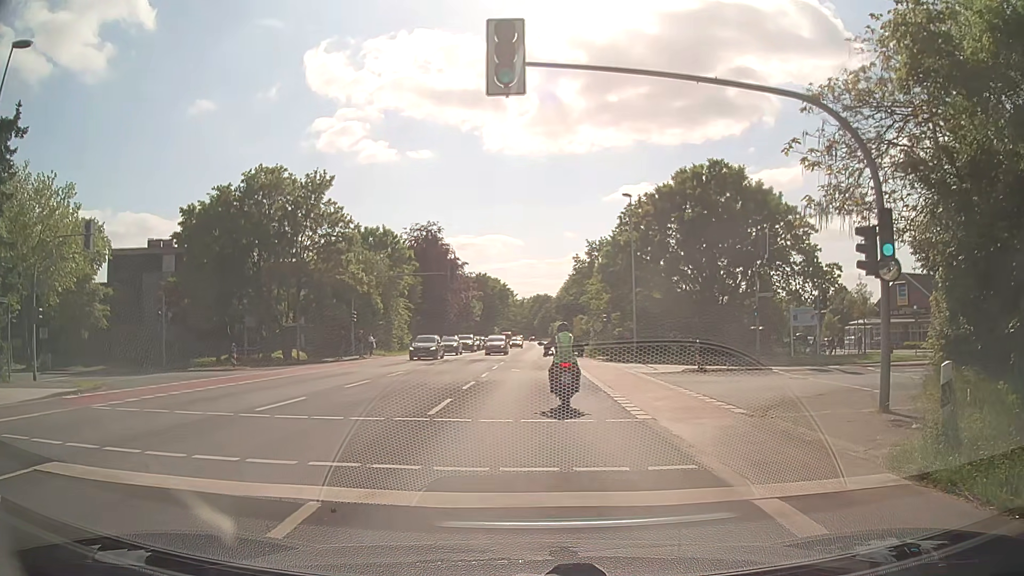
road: secondary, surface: asphalt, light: Day
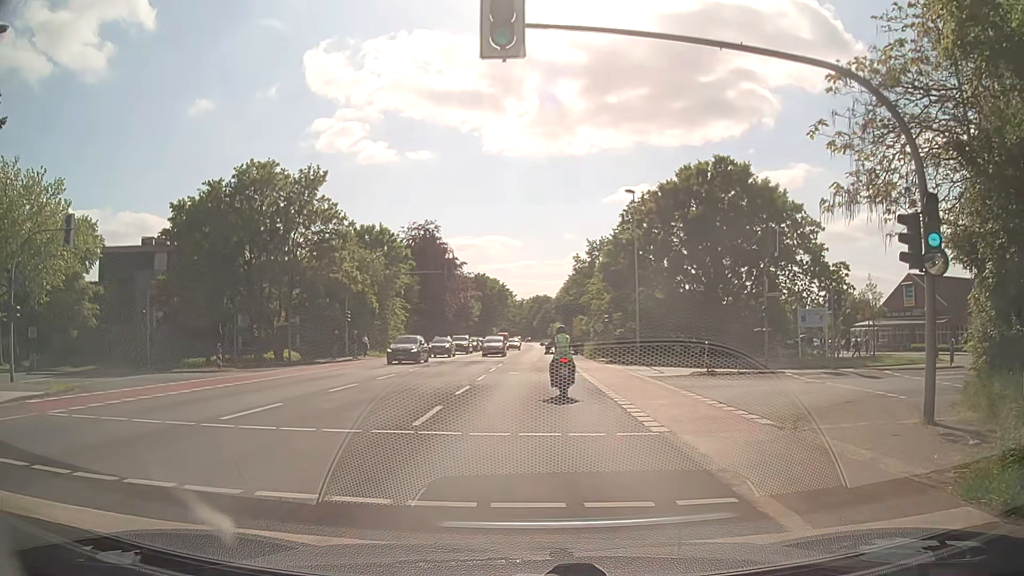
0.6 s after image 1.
(0.0, +1.6) m; 0°
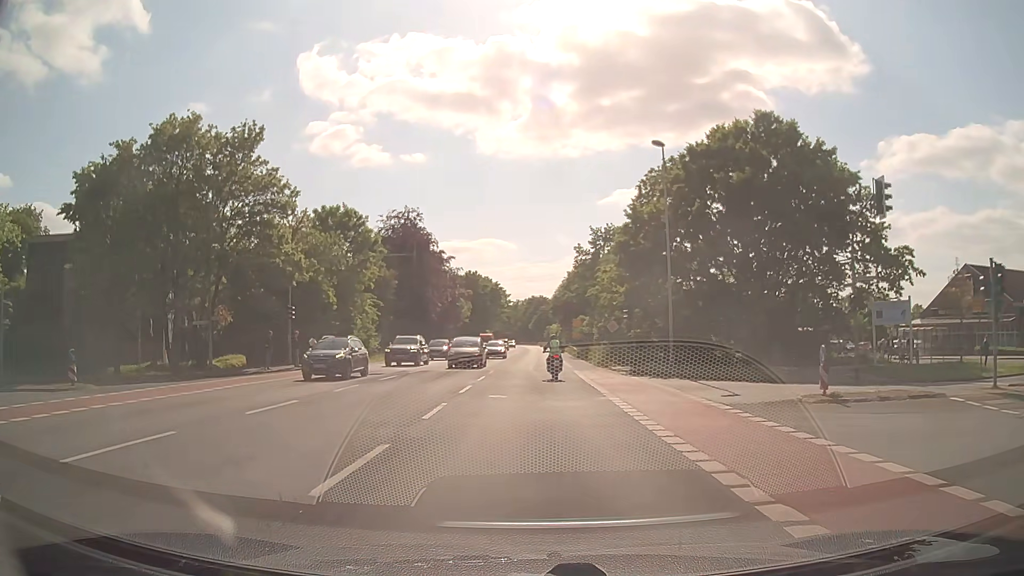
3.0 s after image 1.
(+0.1, +11.3) m; +1°
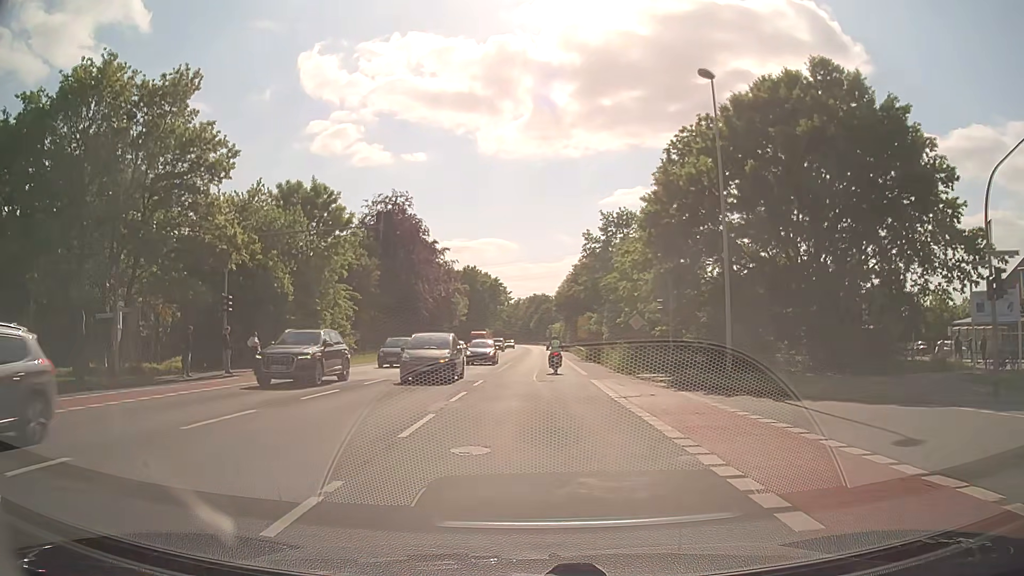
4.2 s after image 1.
(0.0, +8.9) m; -1°
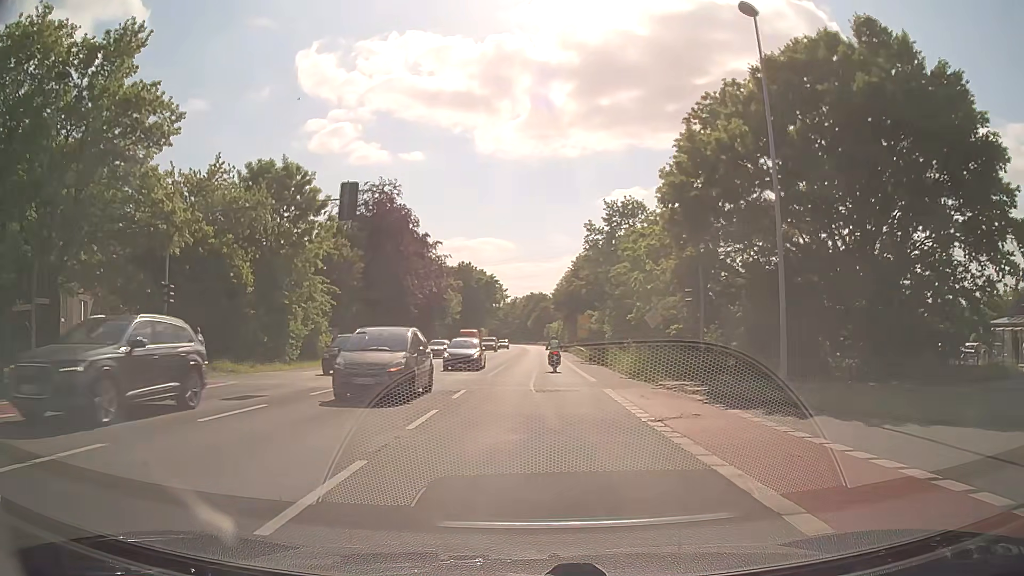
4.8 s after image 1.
(0.0, +5.2) m; +1°
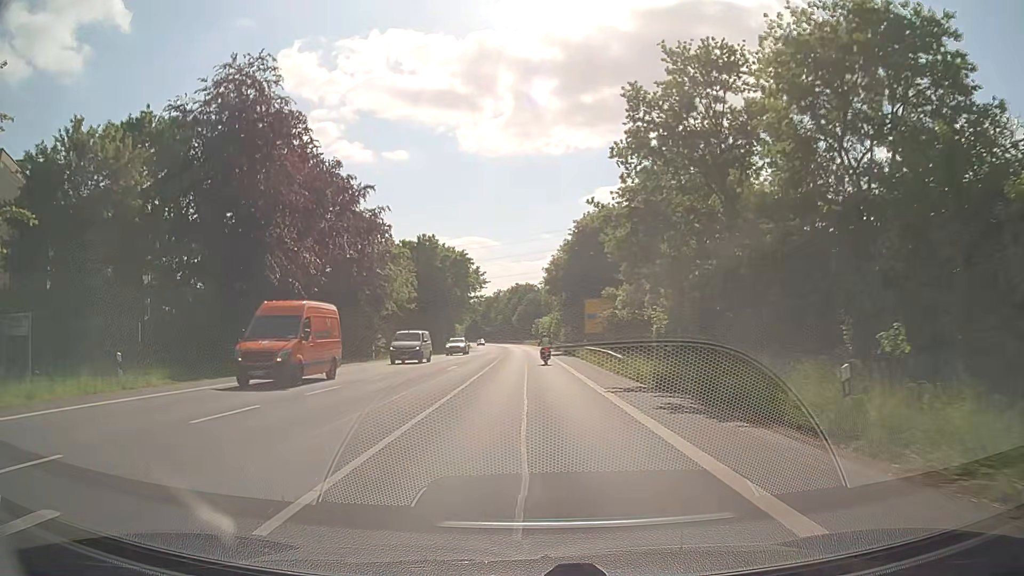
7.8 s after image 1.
(+0.4, +31.8) m; +1°
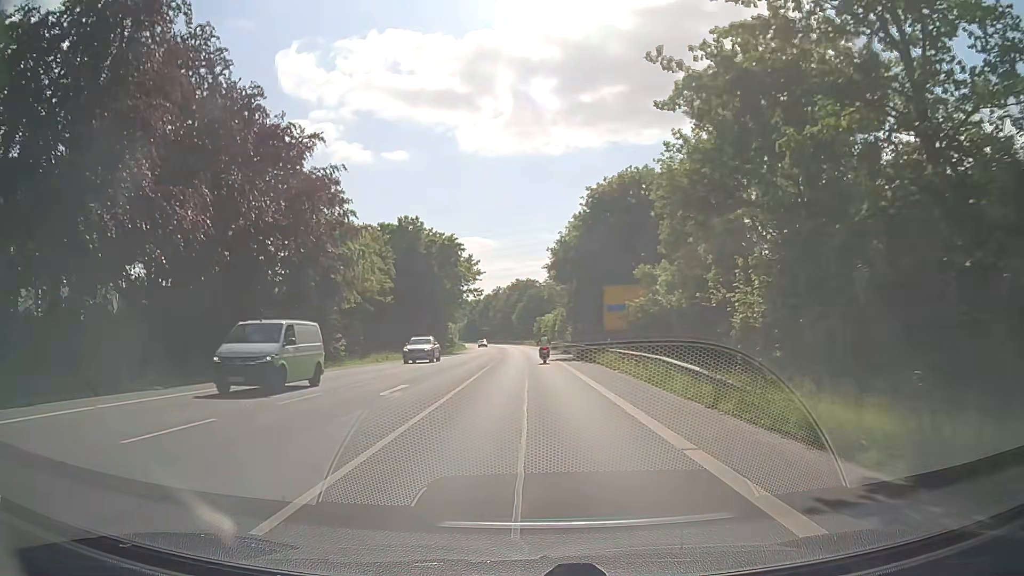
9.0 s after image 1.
(0.0, +14.5) m; 0°
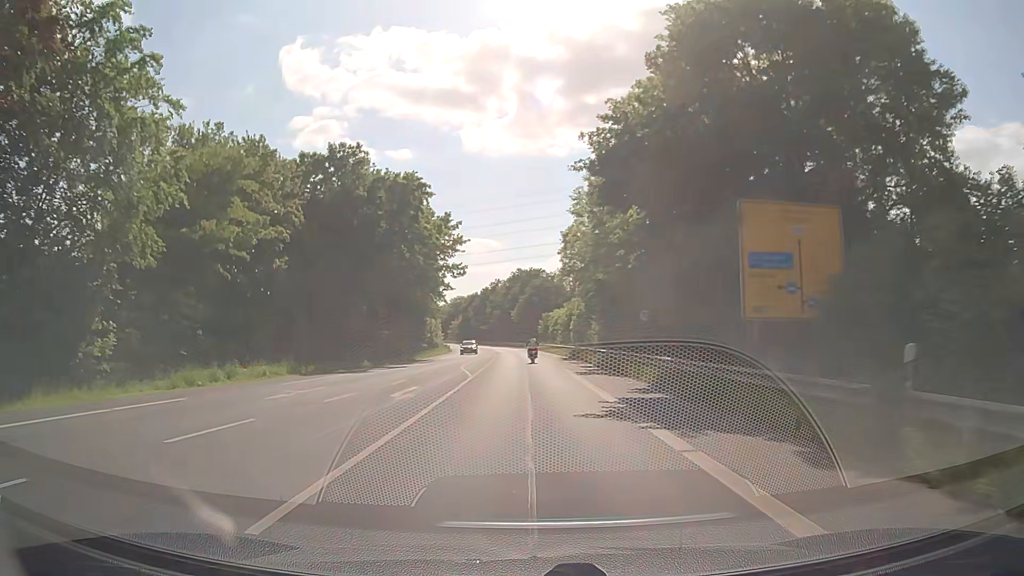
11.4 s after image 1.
(-0.1, +30.1) m; 0°
(0, +10) (0, +20) (0, +30) (0, +40) (0, +50) (-1, +60) (-1, +70) (-2, +80) (-3, +90) (-4, +100) m
